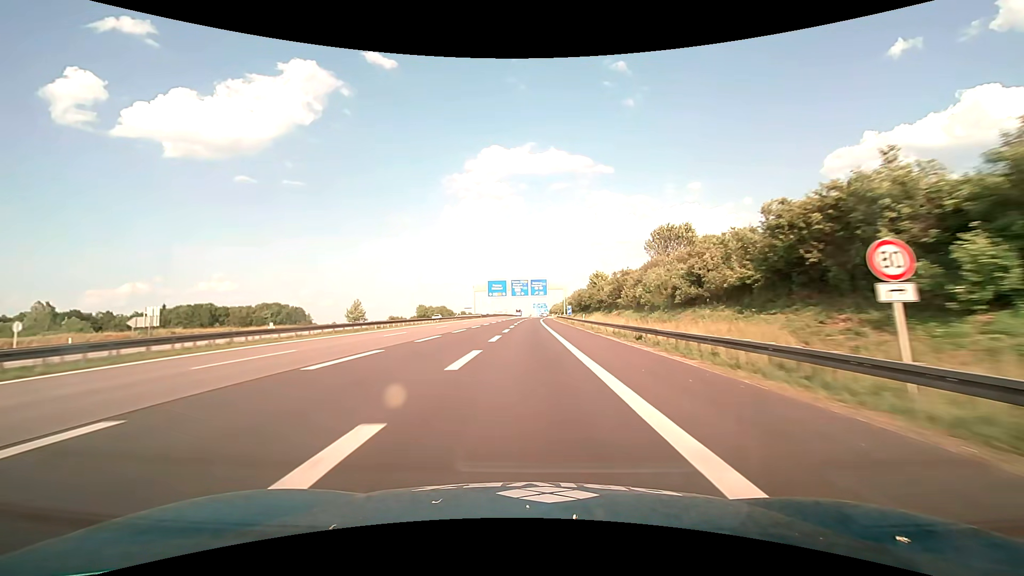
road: motorway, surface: asphalt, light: Day
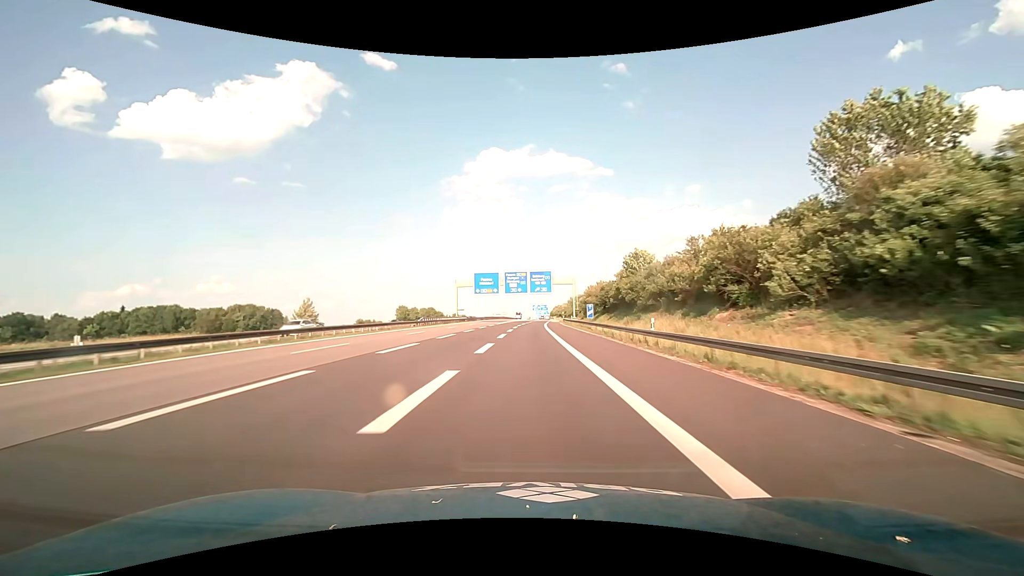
(0.0, +29.6) m; 0°
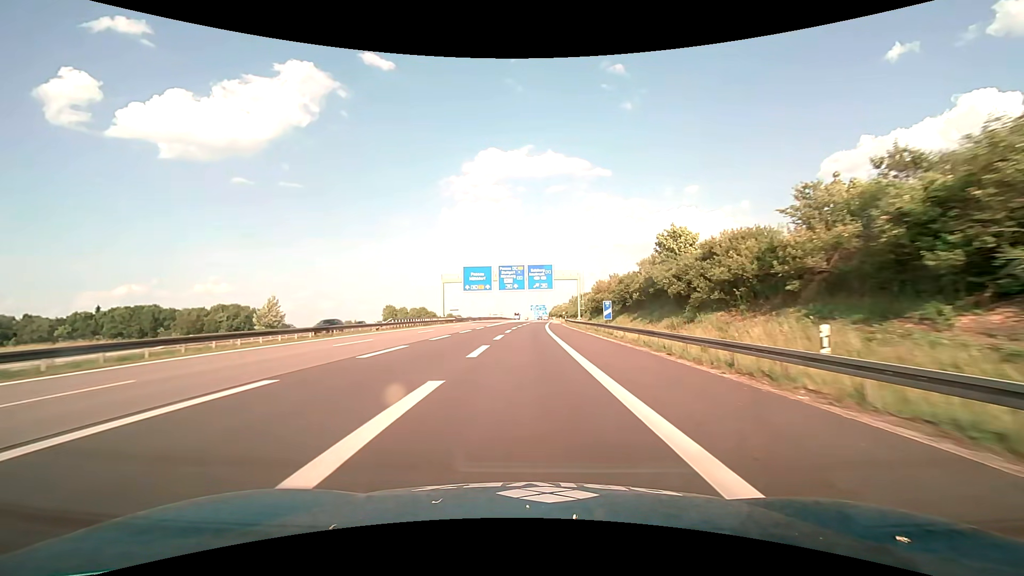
(0.0, +13.5) m; 0°
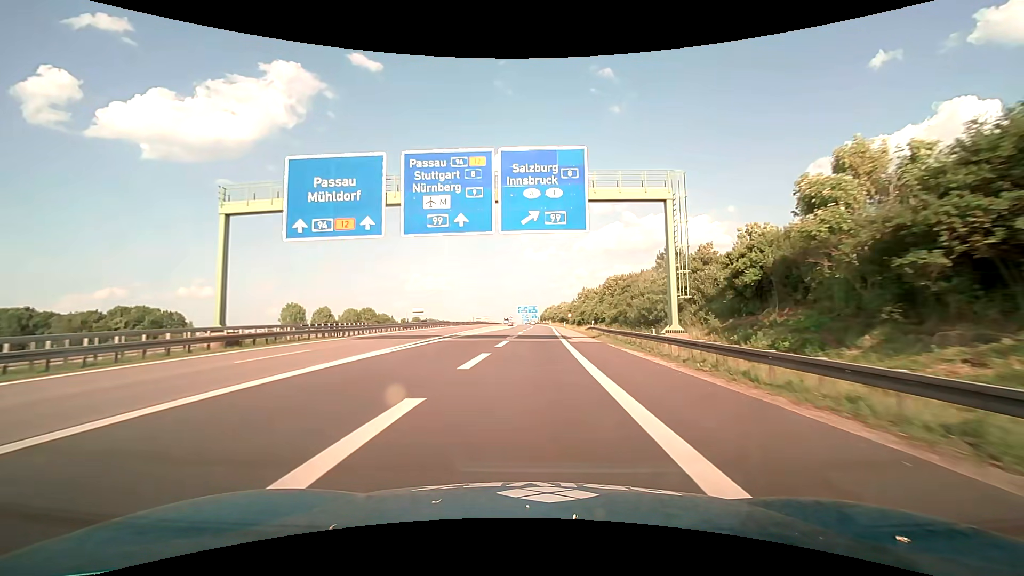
(+0.5, +59.9) m; +1°
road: motorway_link
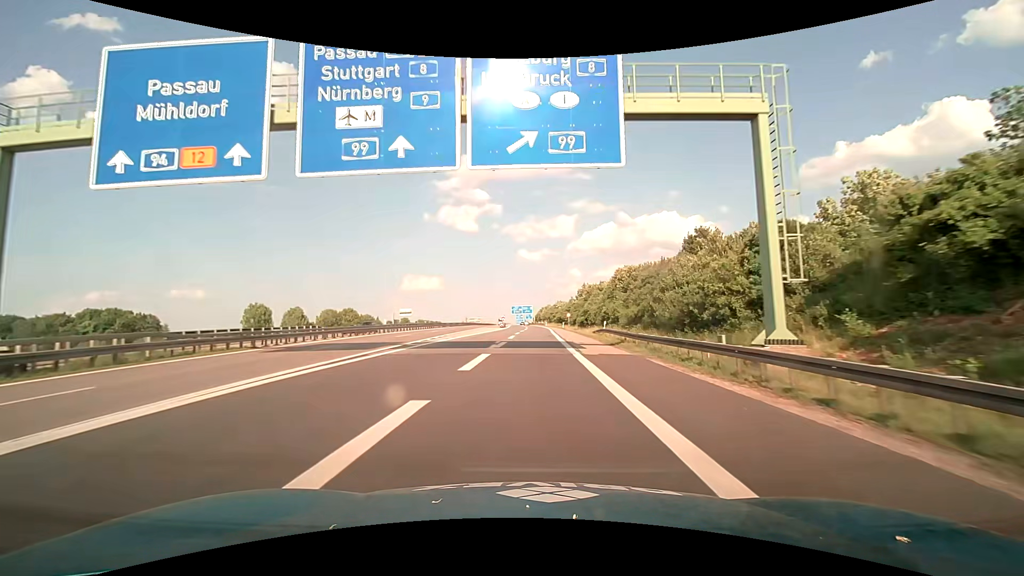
(+0.1, +11.0) m; +1°
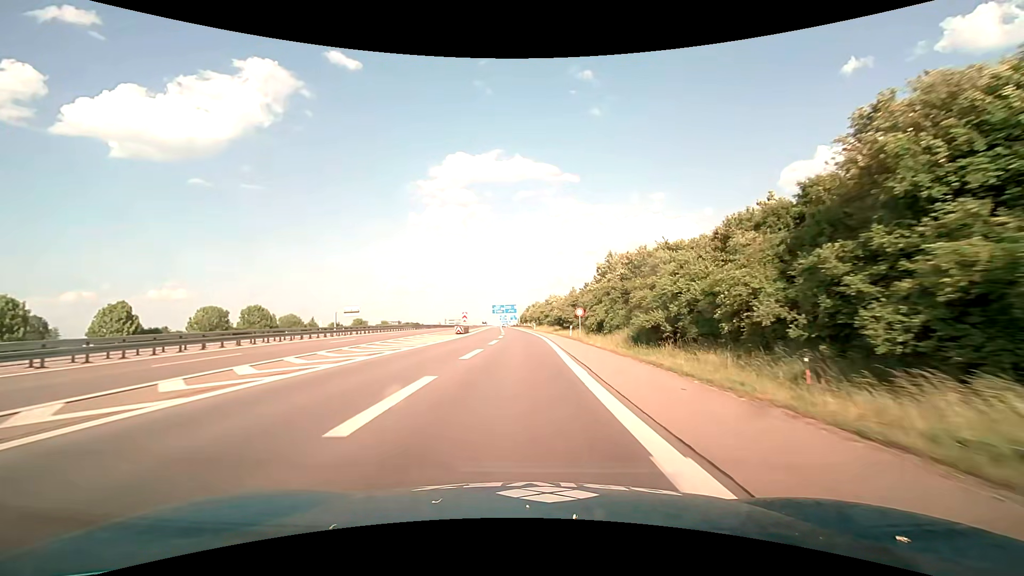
(+0.8, +42.0) m; +1°
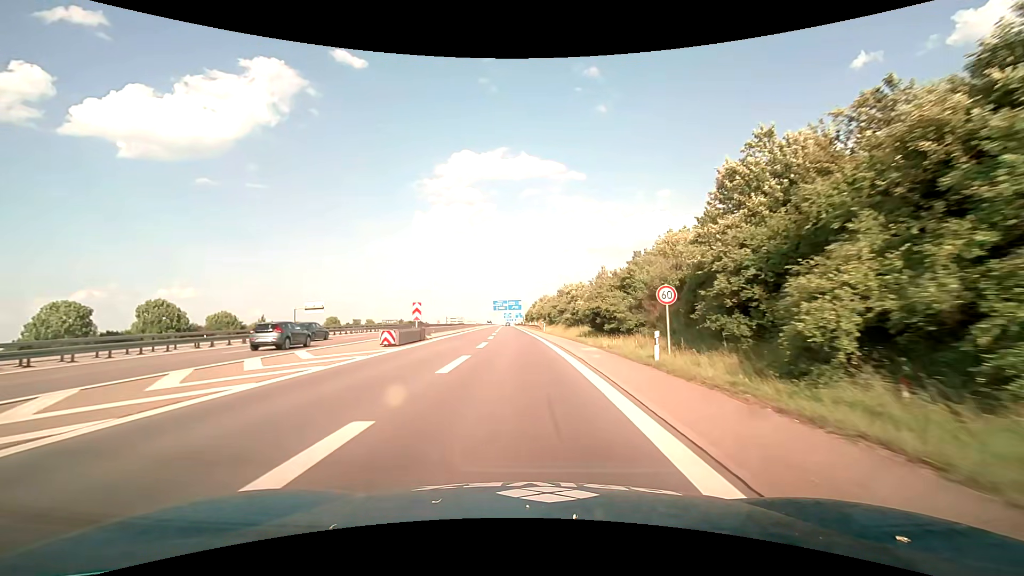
(0.0, +29.3) m; -1°
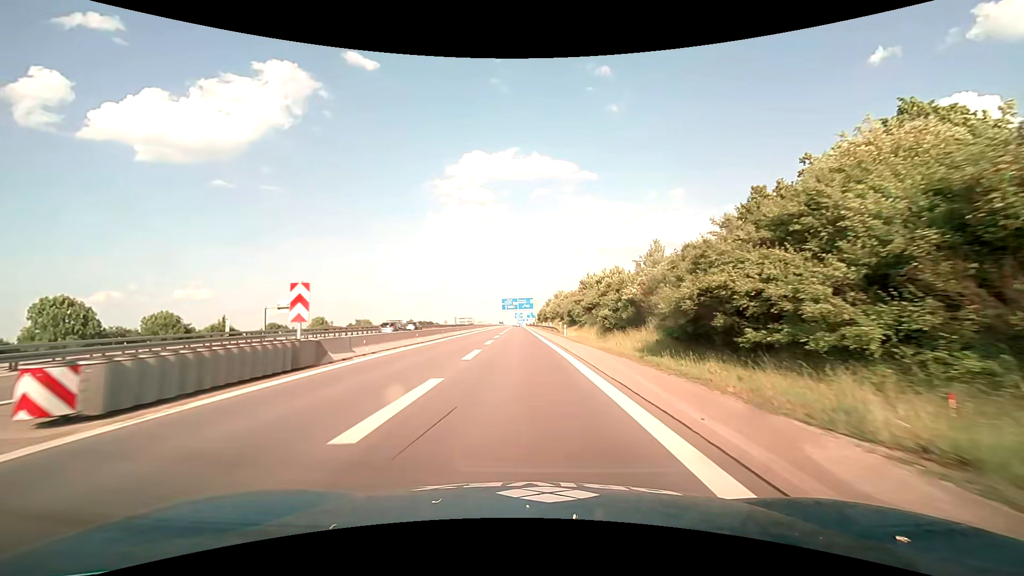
(-0.2, +18.8) m; -1°
(0, +10) (0, +20) (-1, +30) (-1, +40) (-1, +50) (-2, +60) (-2, +70) (-2, +80) (-2, +90) (-2, +100) m
